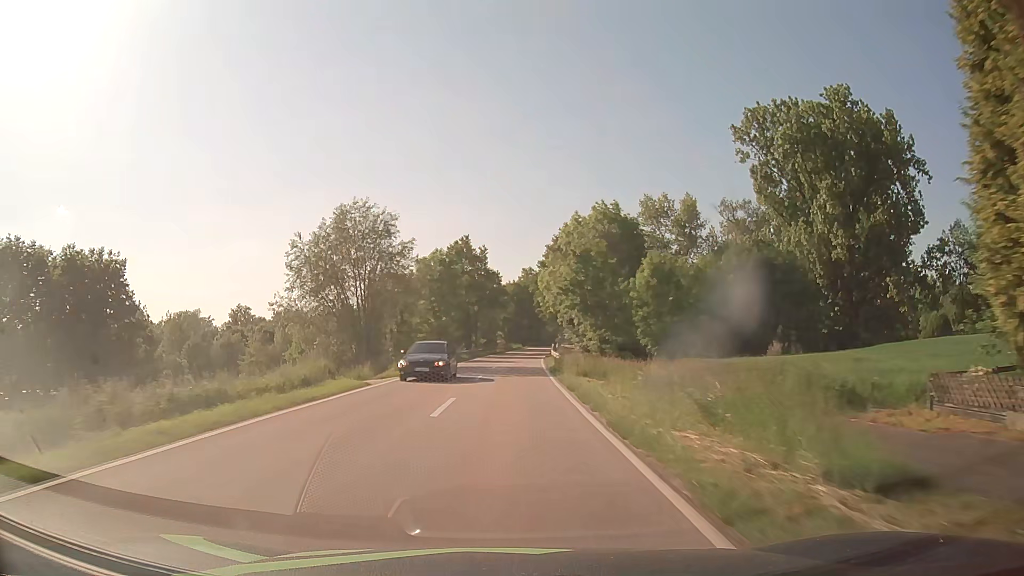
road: tertiary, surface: asphalt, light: Day
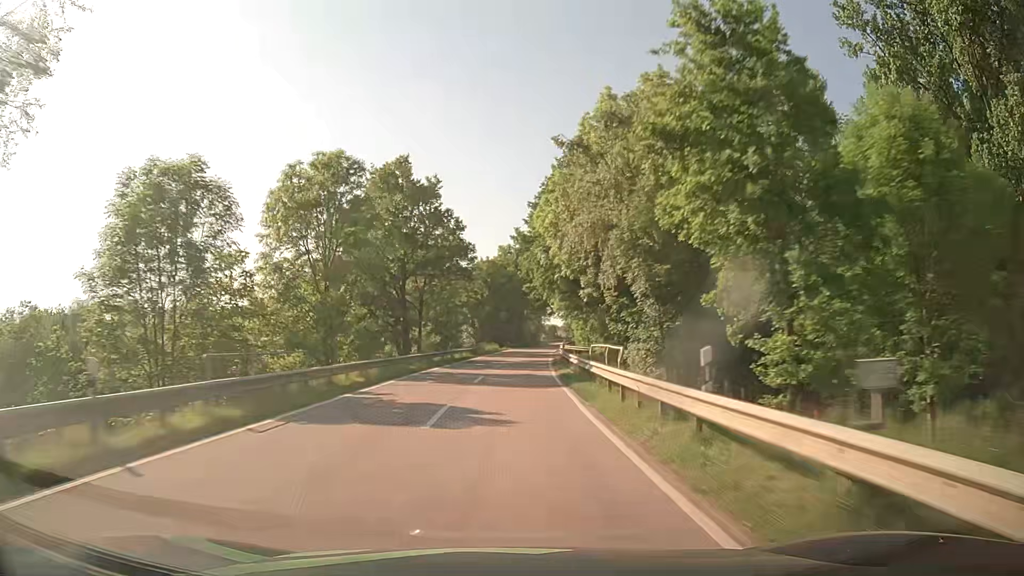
(+0.5, +37.5) m; +2°
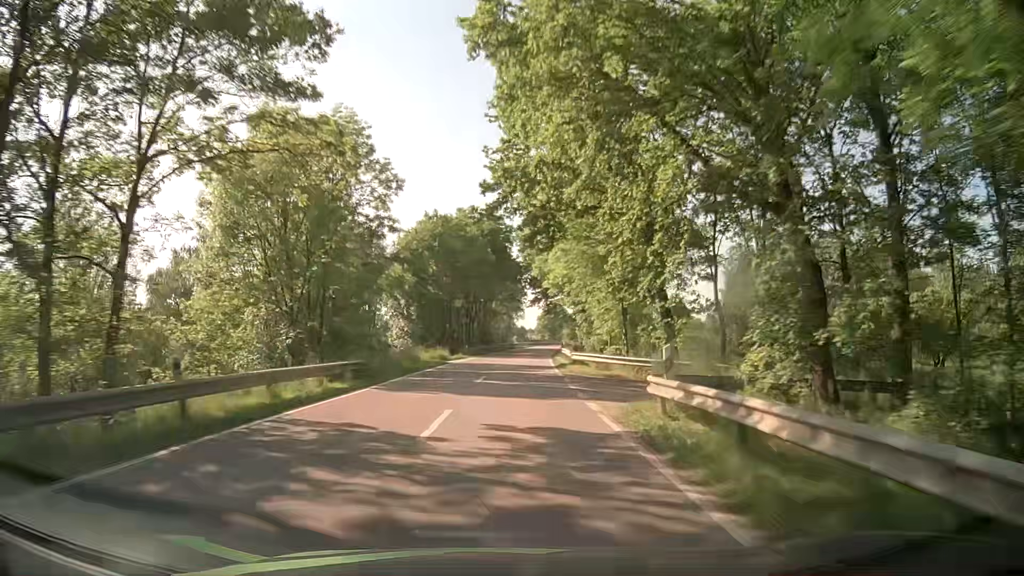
(+0.8, +37.4) m; +3°
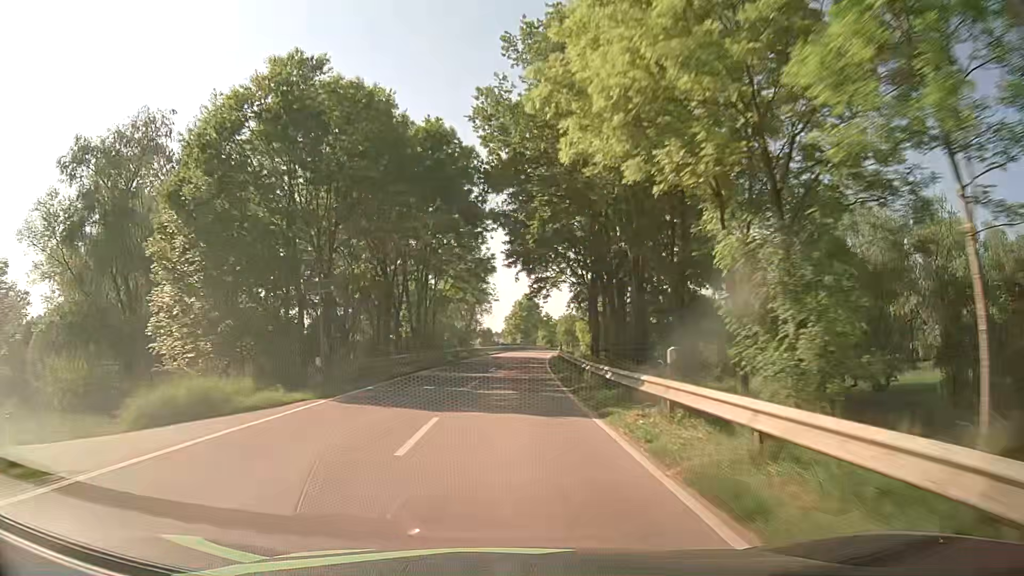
(+1.1, +37.4) m; +3°
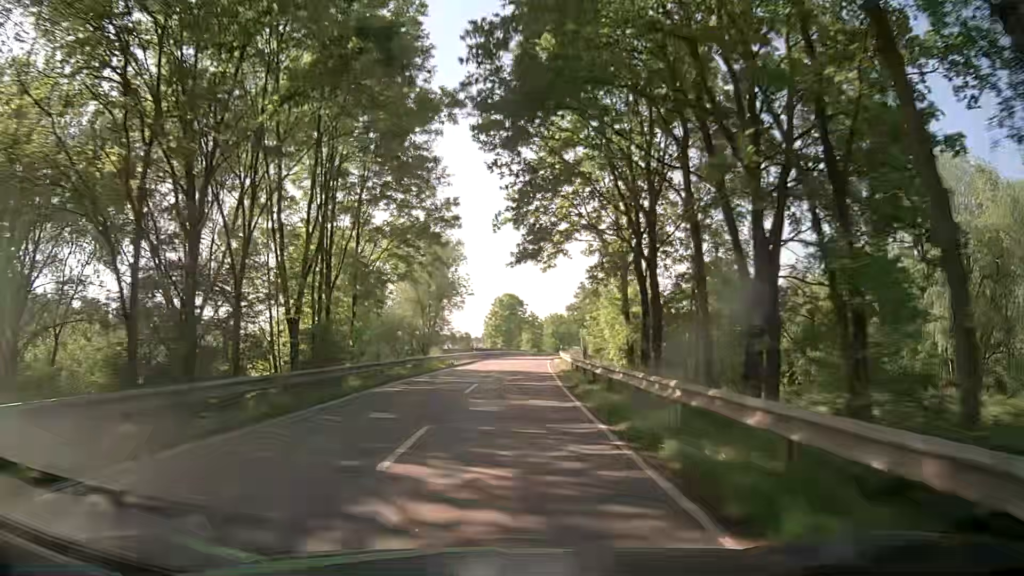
(+0.3, +25.0) m; +2°
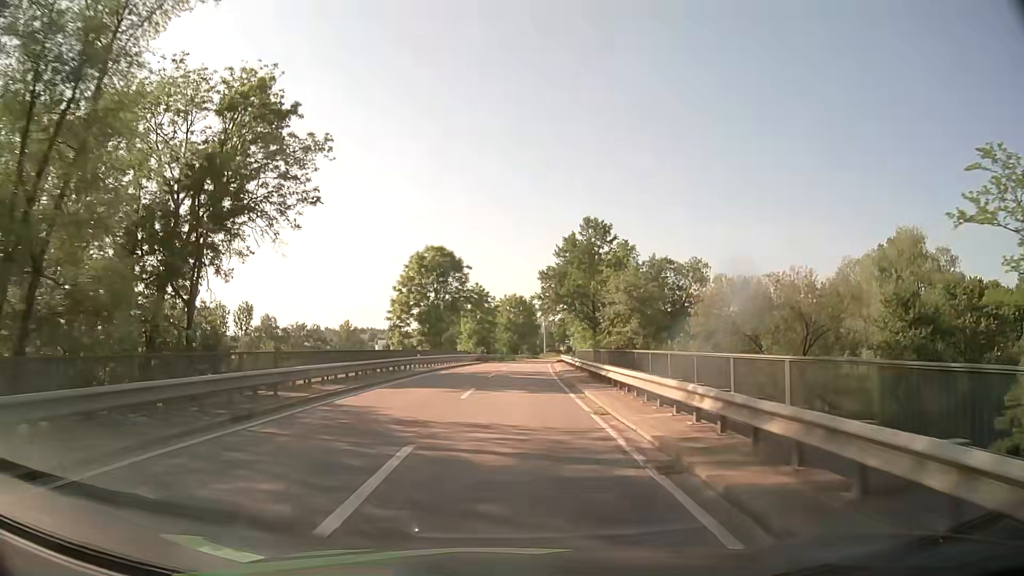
(+2.2, +62.4) m; +4°
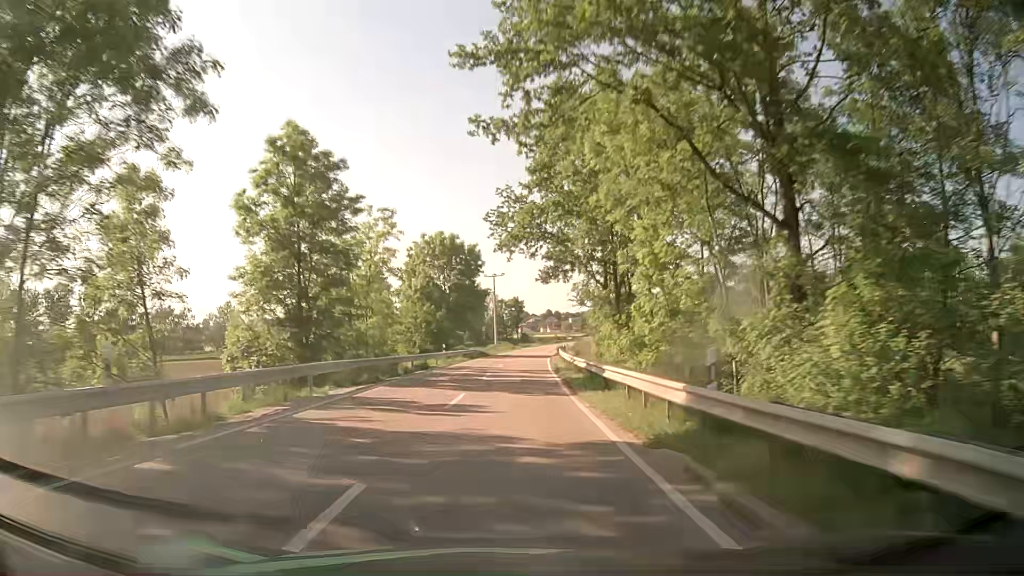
(+2.5, +62.6) m; +5°
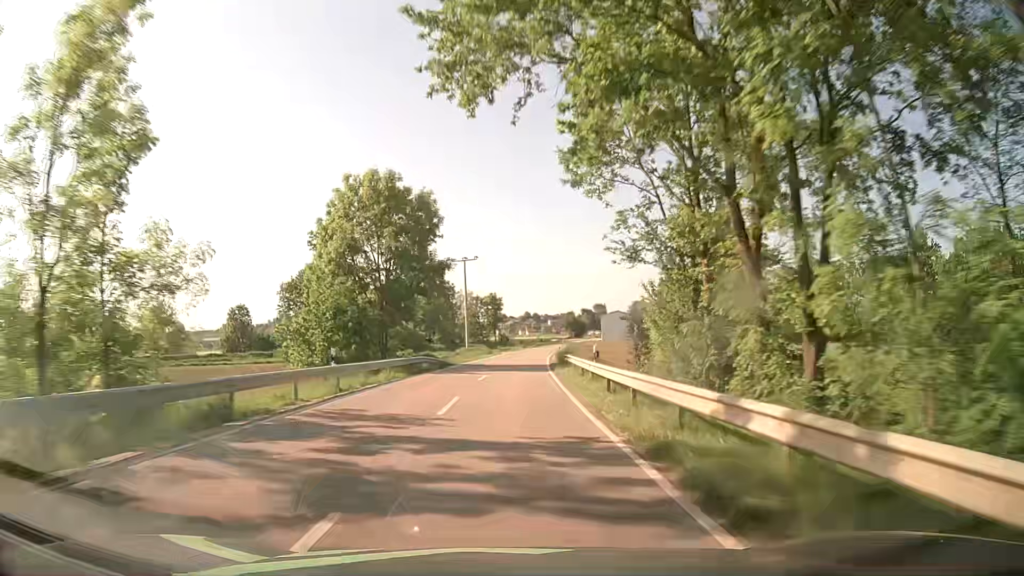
(+0.4, +25.2) m; +2°
(0, +10) (0, +20) (0, +30) (+1, +40) (+1, +50) (+2, +60) (+2, +70) (+3, +80) (+4, +90) (+5, +100) m
